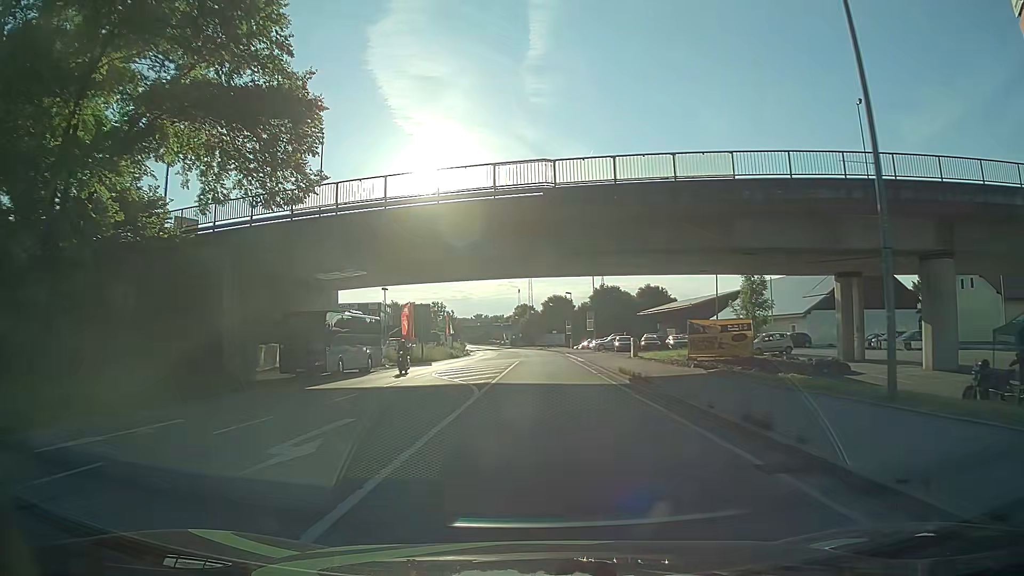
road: primary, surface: asphalt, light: Day
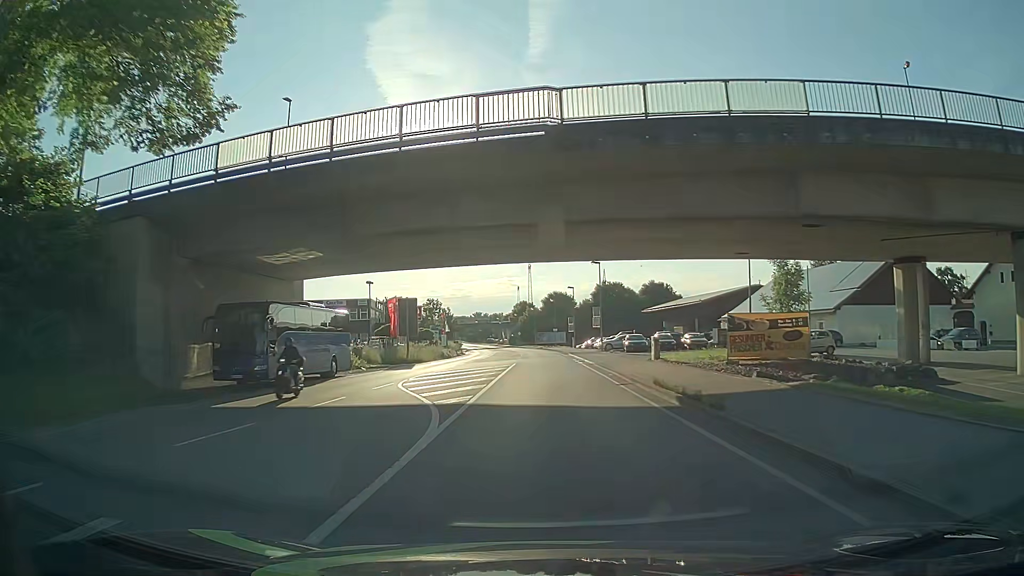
(0.0, +7.3) m; 0°
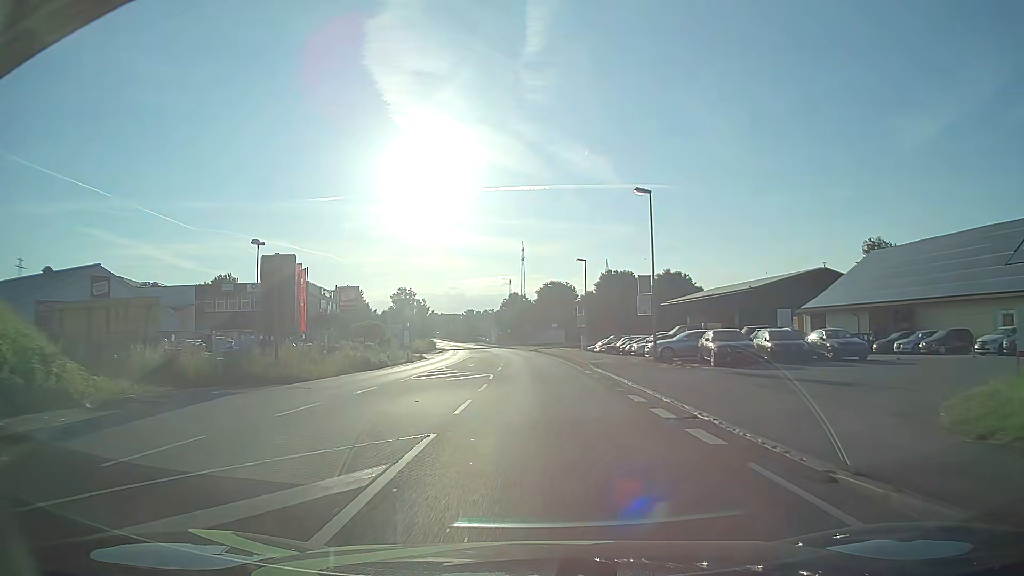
(+0.2, +29.7) m; 0°
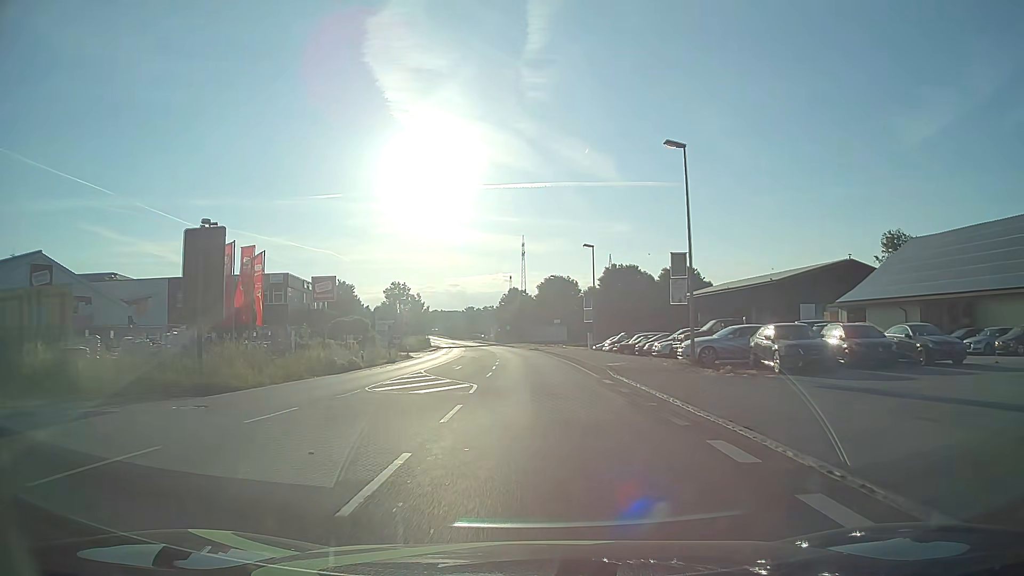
(0.0, +7.5) m; +1°
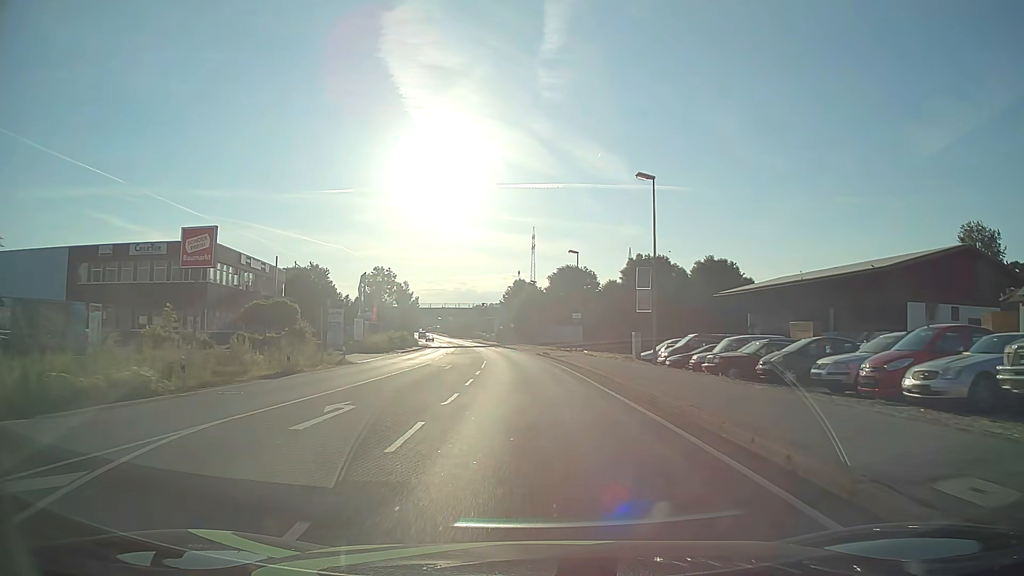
(-0.3, +22.7) m; -1°
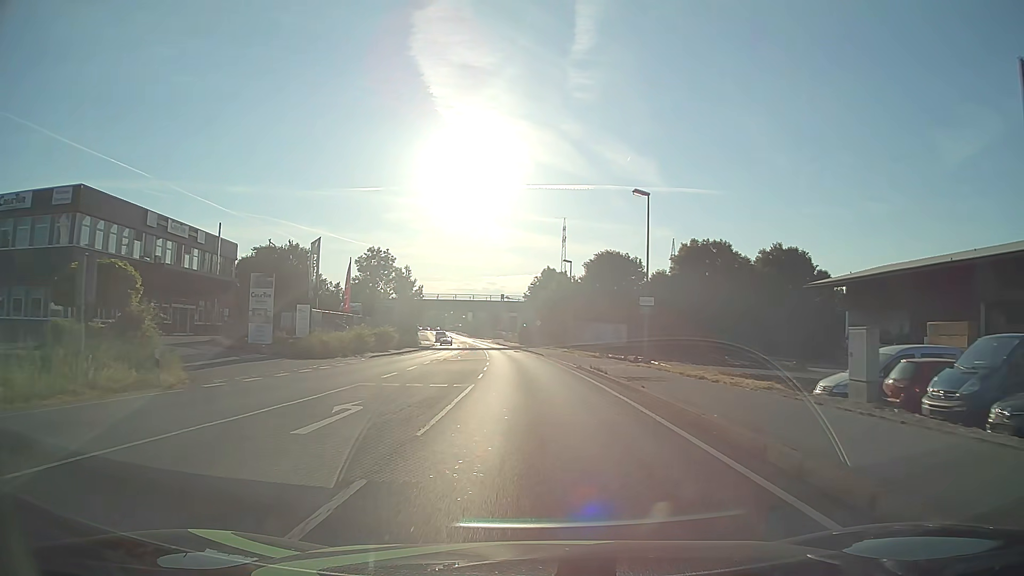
(-0.5, +22.5) m; -2°
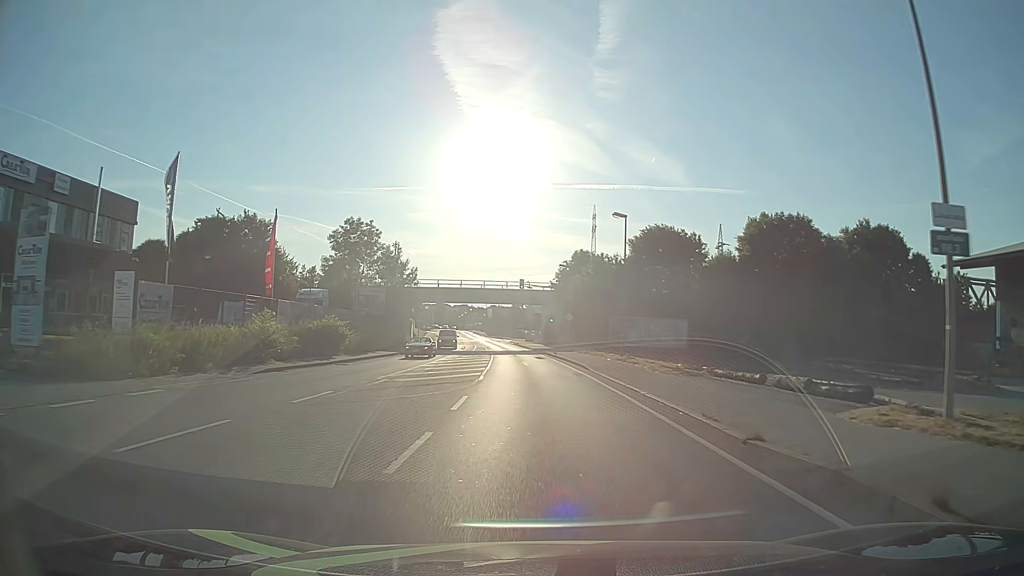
(-0.4, +22.3) m; -2°
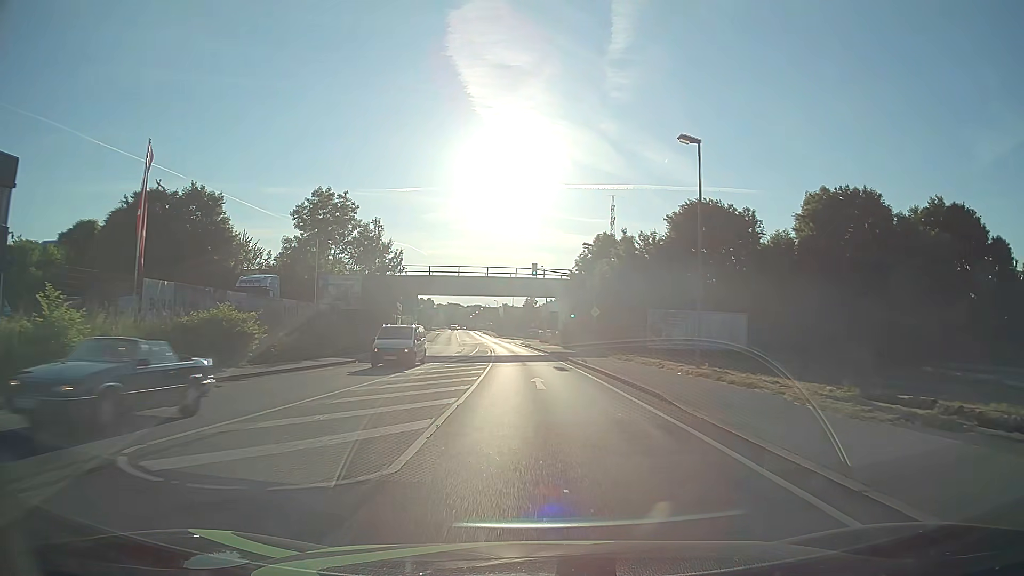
(-0.2, +14.8) m; -1°
